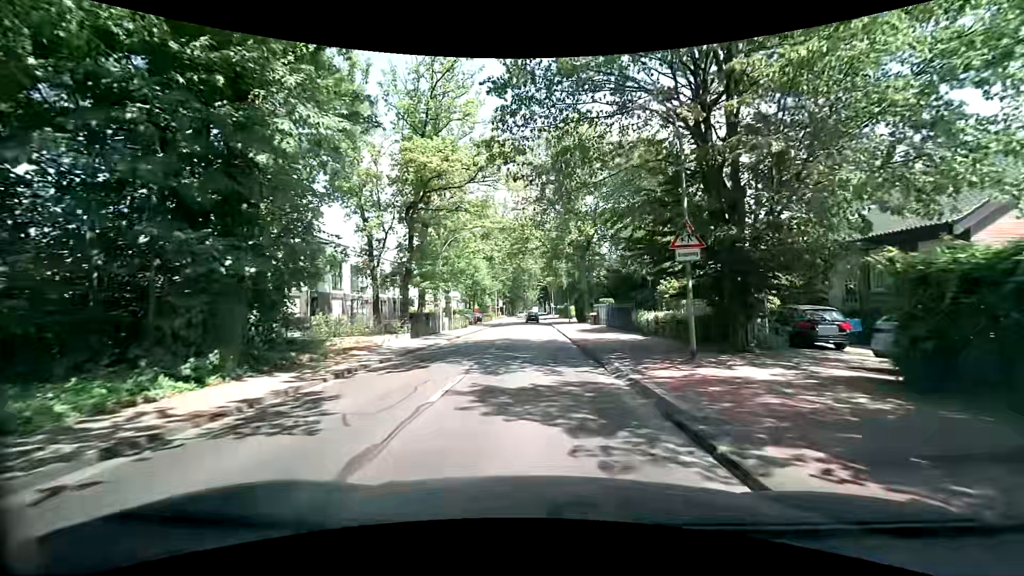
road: tertiary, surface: asphalt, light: Day
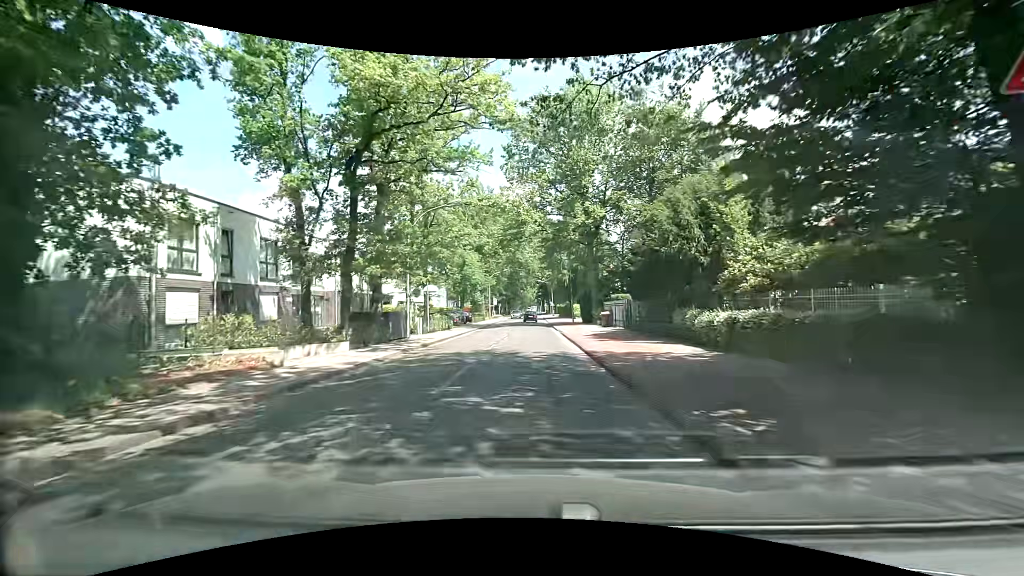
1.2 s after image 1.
(+0.1, +9.1) m; -1°
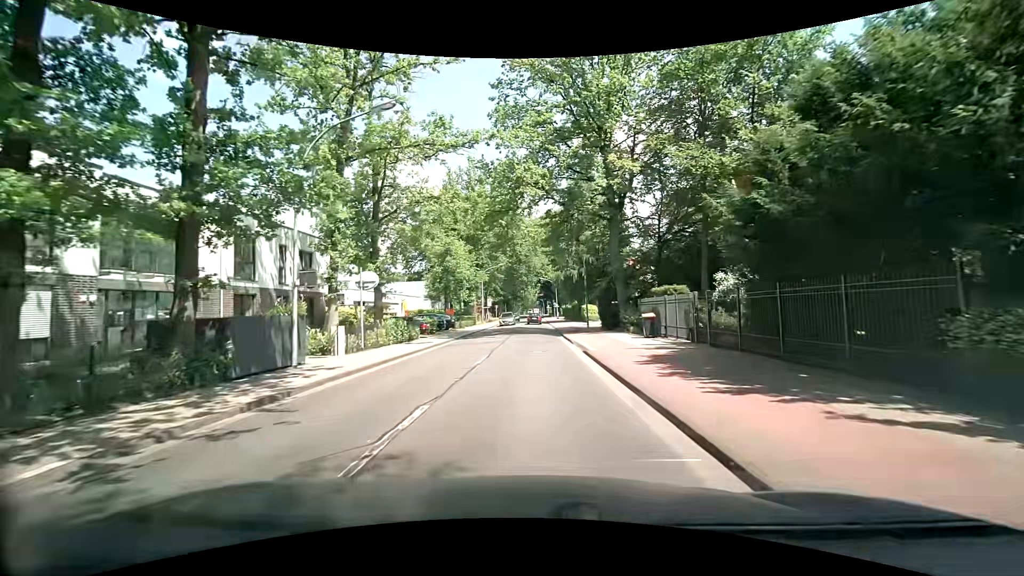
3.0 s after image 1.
(+0.3, +13.5) m; +1°
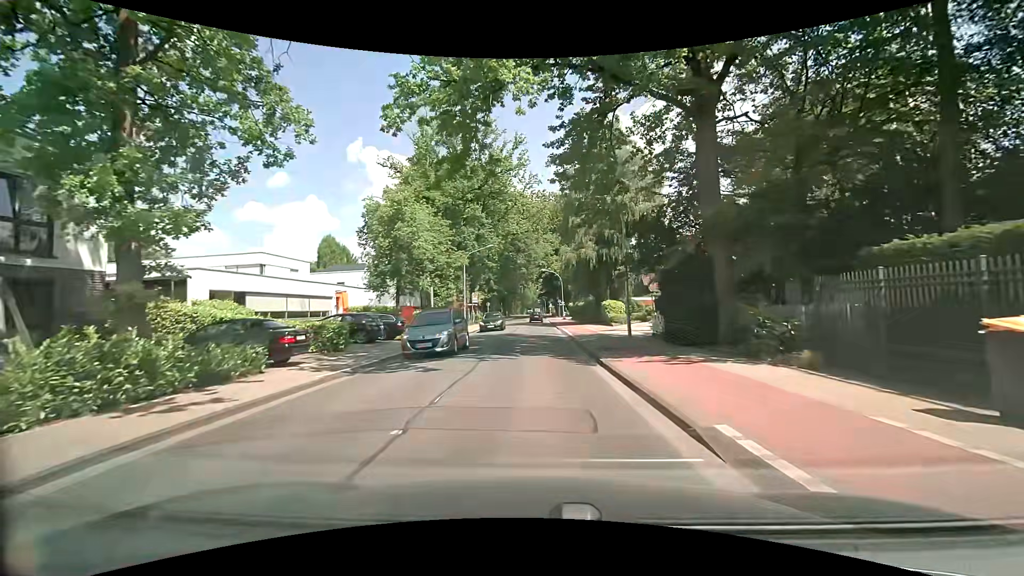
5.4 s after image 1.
(0.0, +17.8) m; 0°
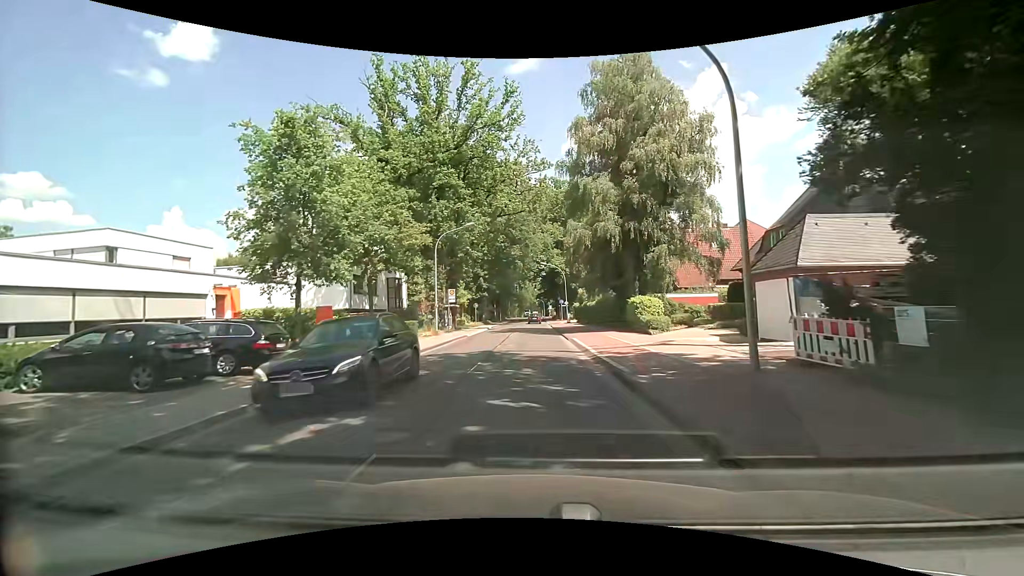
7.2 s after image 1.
(+0.1, +13.4) m; +1°
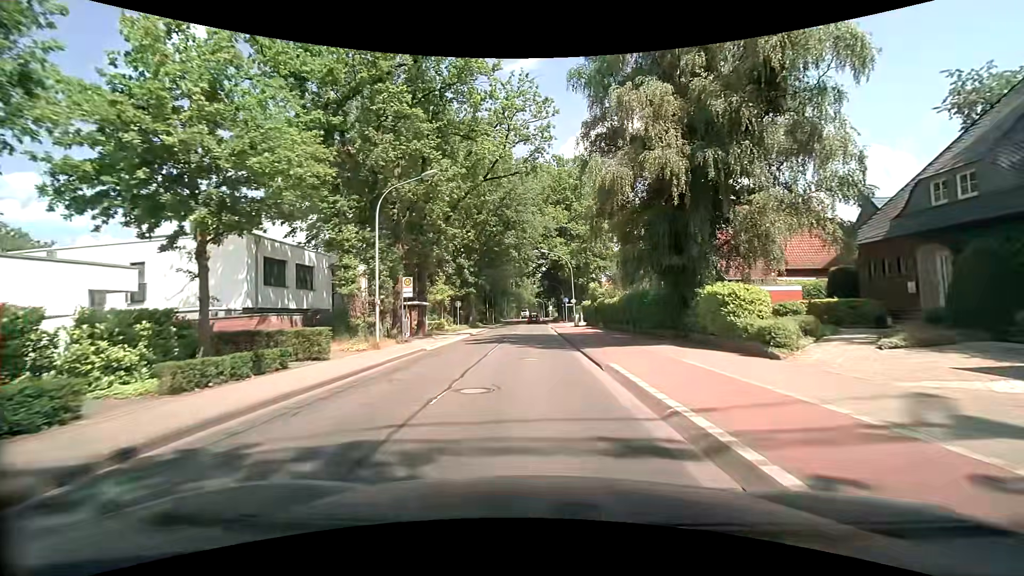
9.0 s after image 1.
(-0.1, +13.3) m; +1°
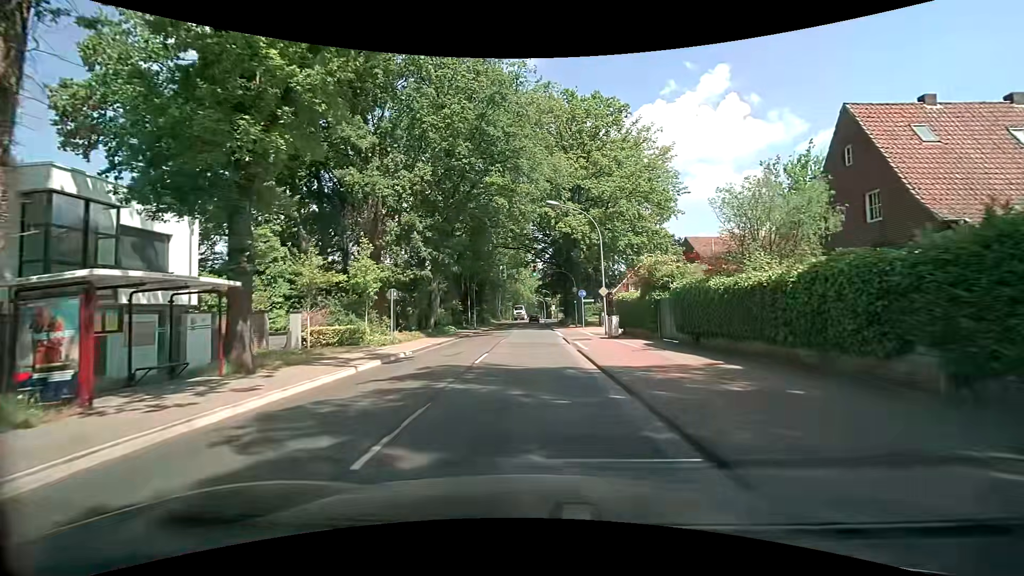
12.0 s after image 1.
(-0.7, +22.3) m; -1°
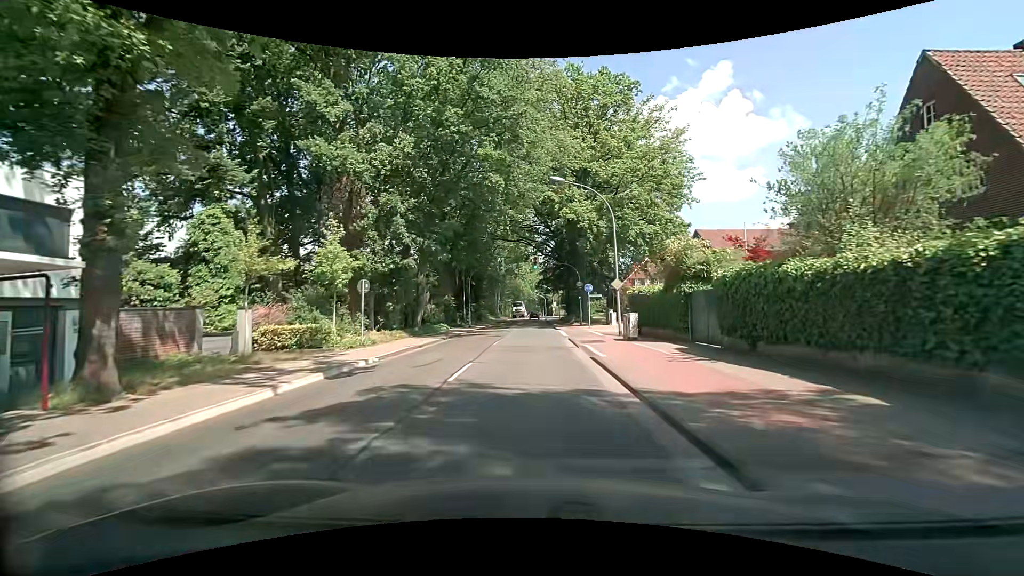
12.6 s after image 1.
(0.0, +4.5) m; -2°
(0, +10) (+1, +20) (+1, +30) (+1, +40) (+2, +50) (+2, +60) (+2, +70) (+2, +80) (+3, +90) (+3, +100) m
